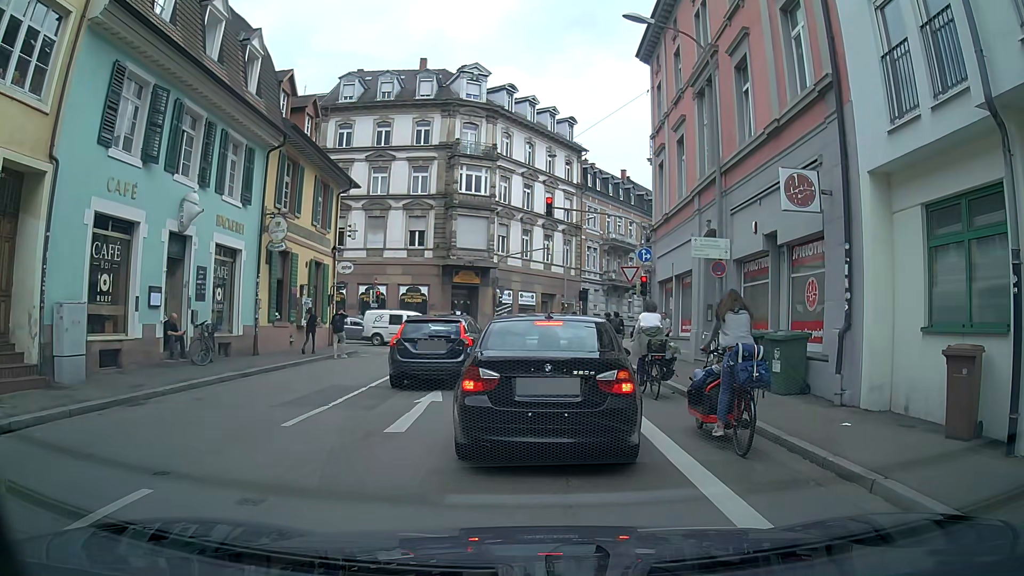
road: unclassified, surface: asphalt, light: Day
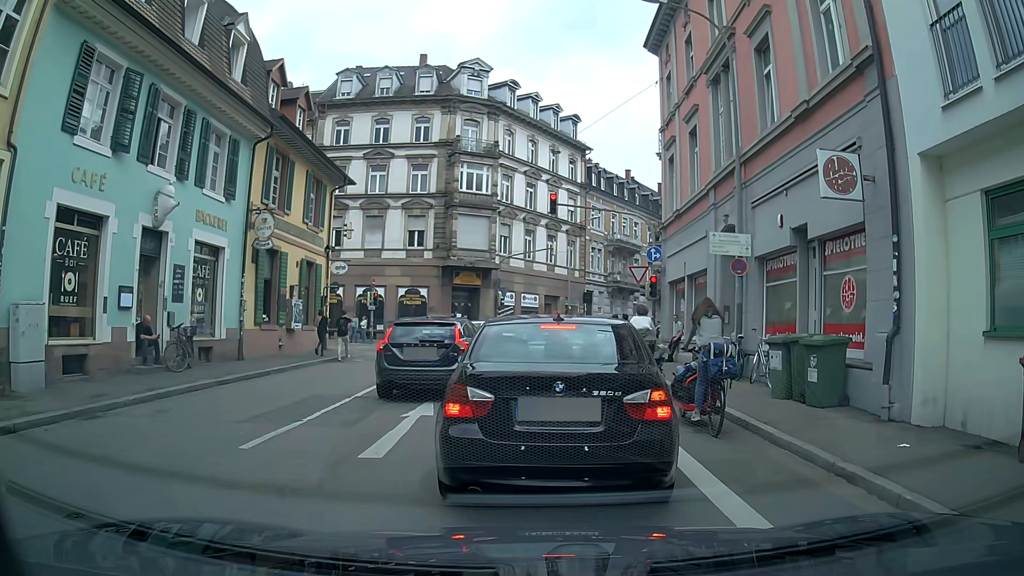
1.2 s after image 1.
(0.0, +1.4) m; +2°
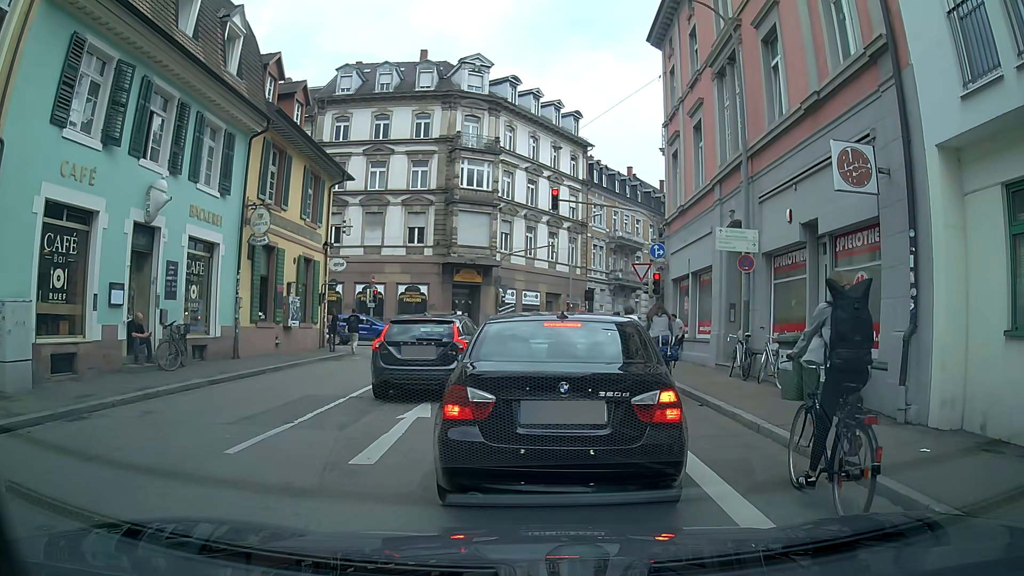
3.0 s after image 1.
(0.0, +0.4) m; 0°
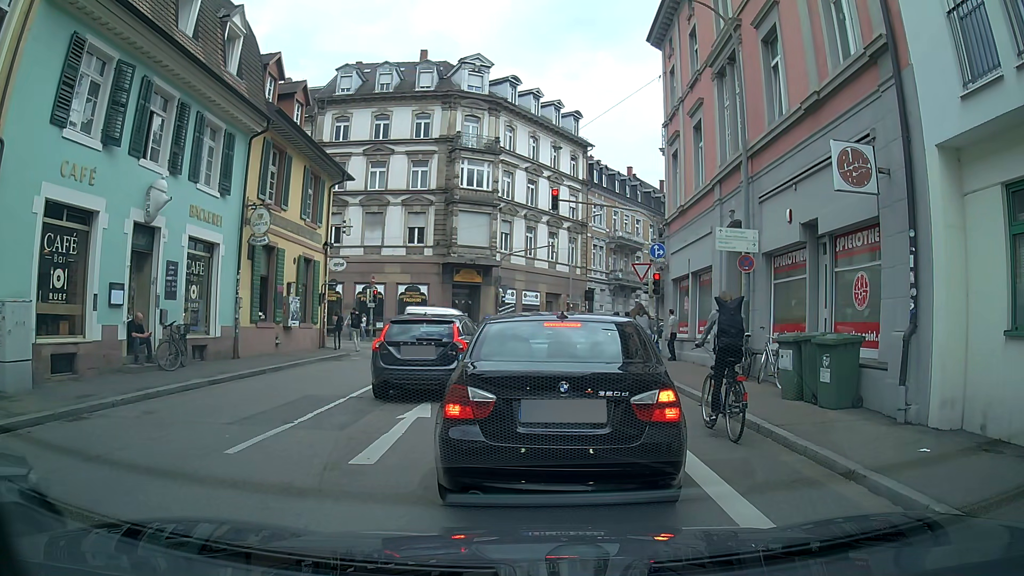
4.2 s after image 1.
(0.0, 0.0) m; 0°
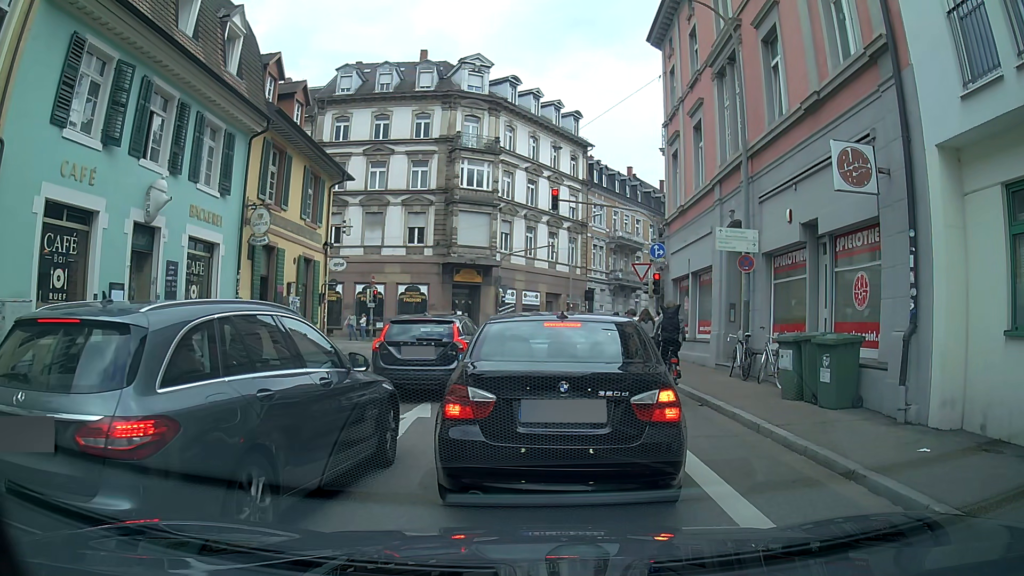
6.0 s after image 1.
(0.0, 0.0) m; 0°
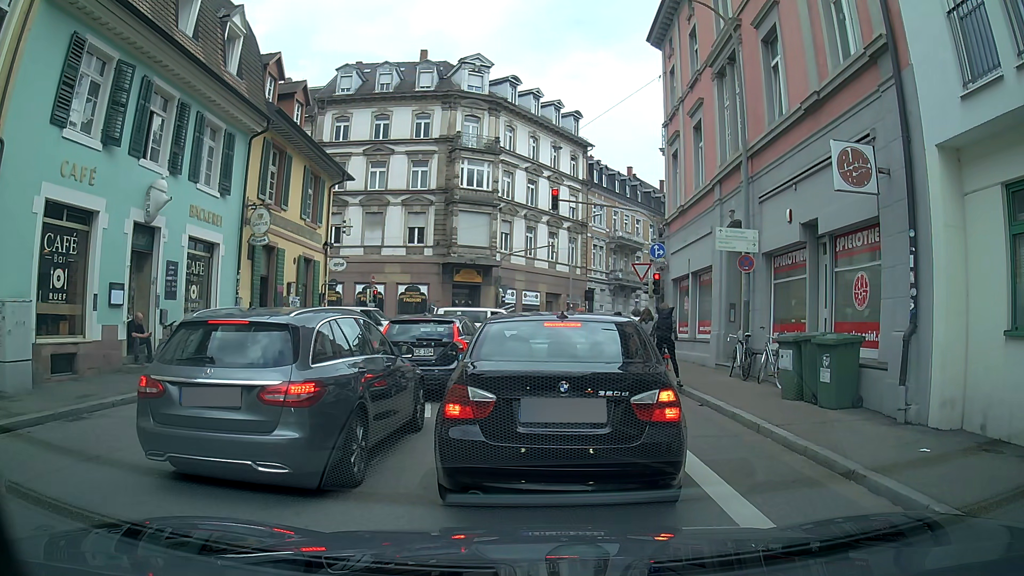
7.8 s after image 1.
(0.0, 0.0) m; 0°
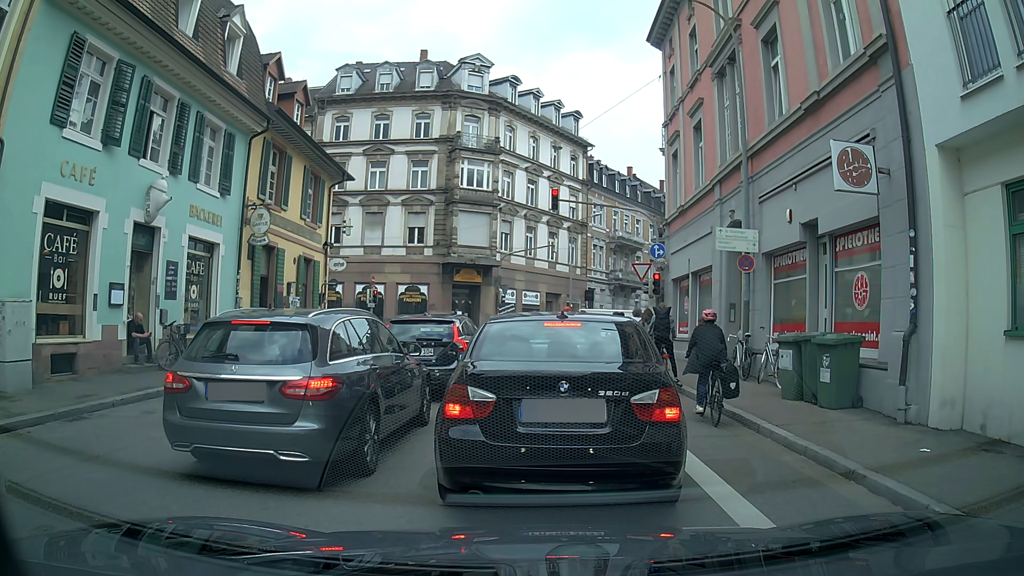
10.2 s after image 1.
(0.0, 0.0) m; 0°
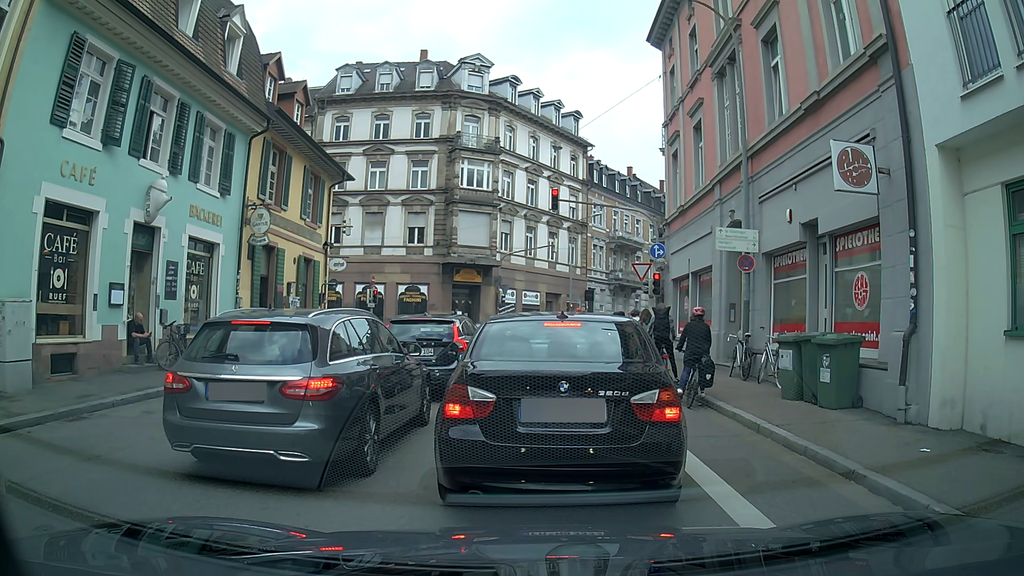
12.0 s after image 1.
(0.0, 0.0) m; 0°
